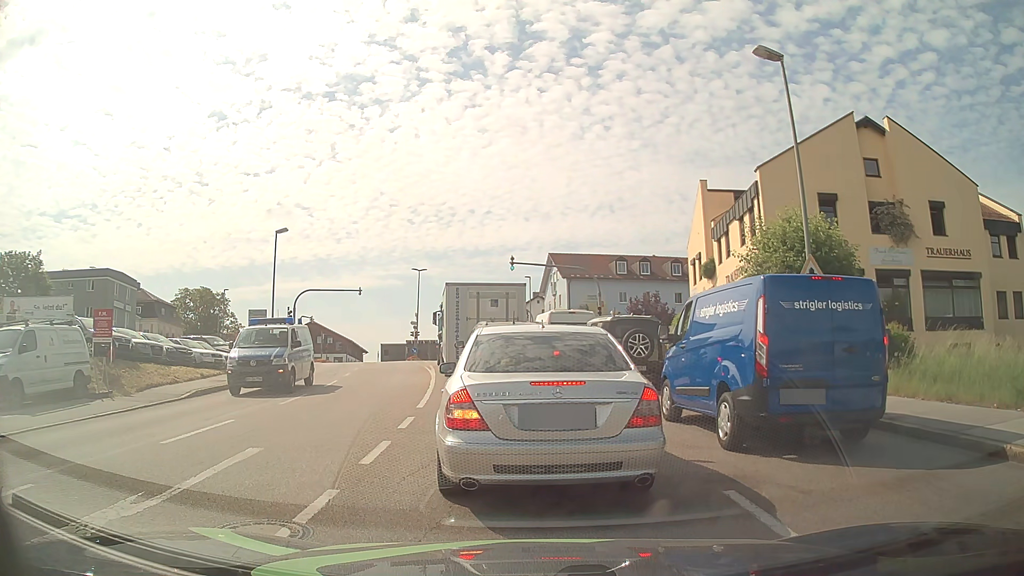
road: tertiary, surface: asphalt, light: Day
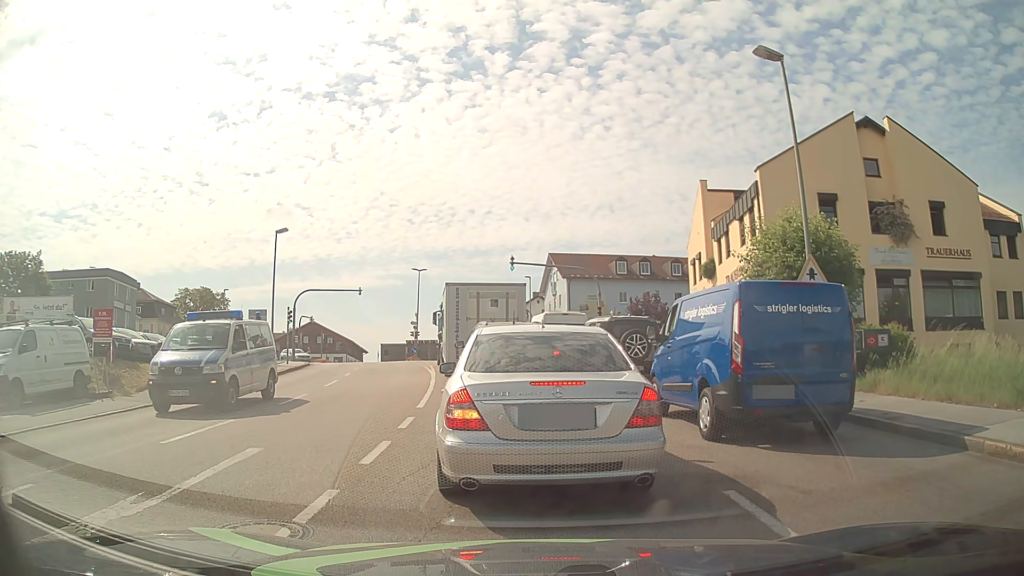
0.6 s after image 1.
(0.0, 0.0) m; 0°
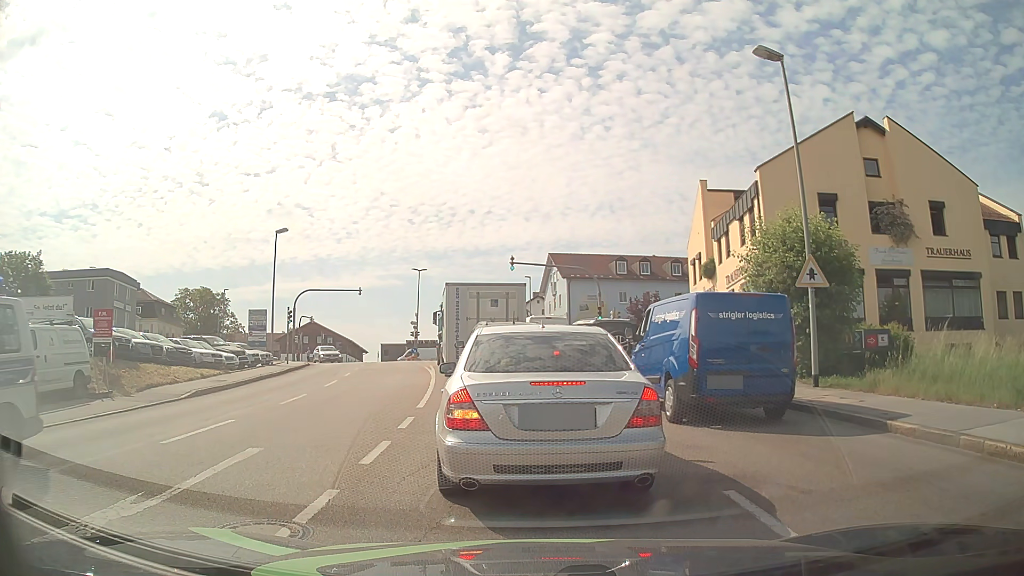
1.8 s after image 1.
(0.0, 0.0) m; 0°
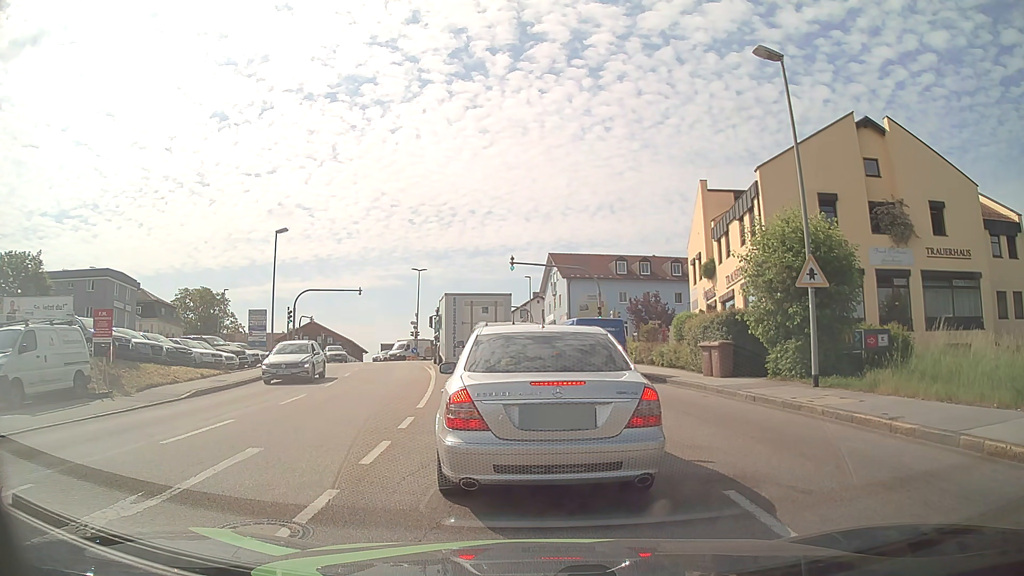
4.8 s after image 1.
(0.0, 0.0) m; 0°
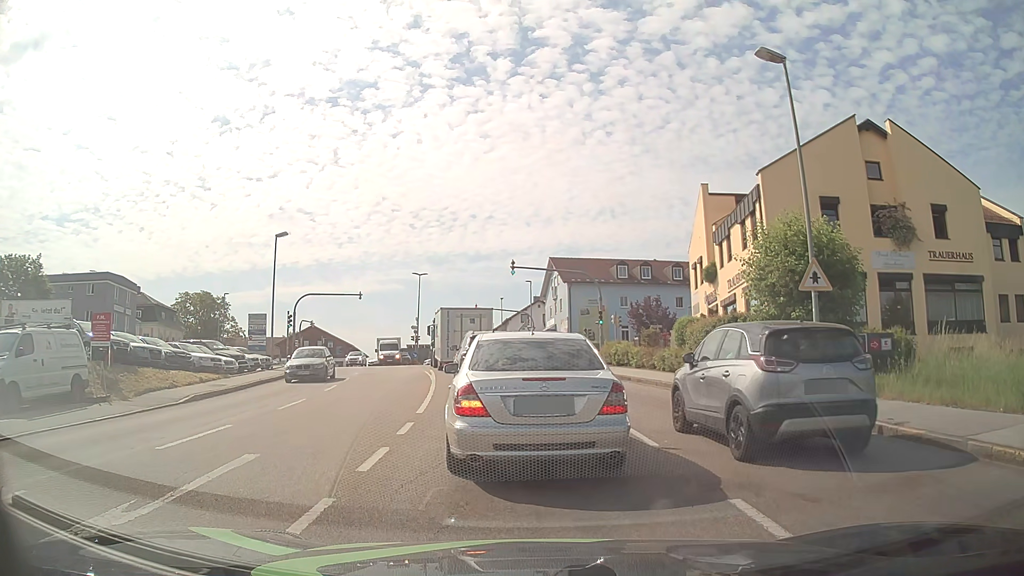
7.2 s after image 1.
(0.0, +0.2) m; 0°
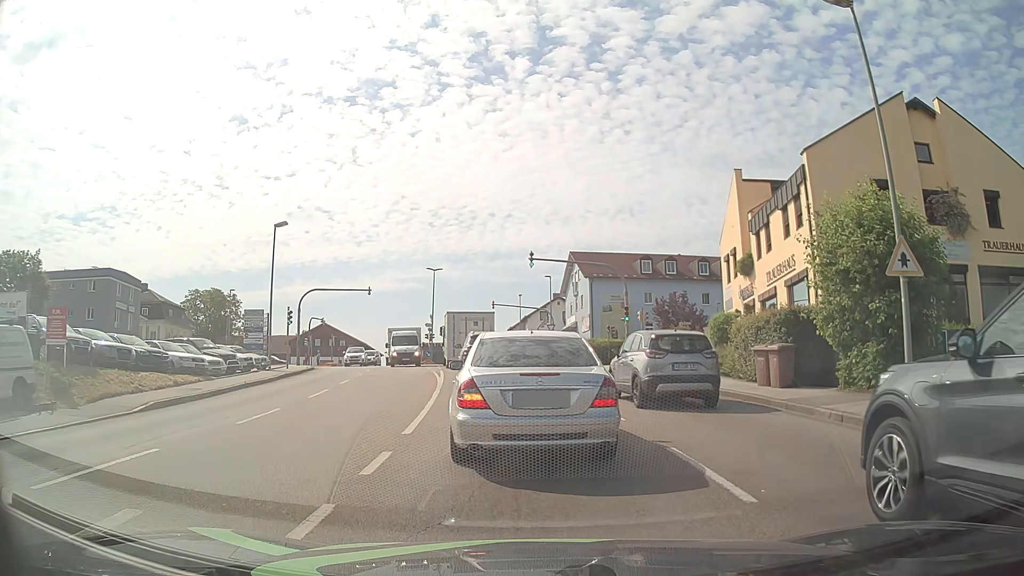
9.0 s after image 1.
(0.0, +3.4) m; -1°
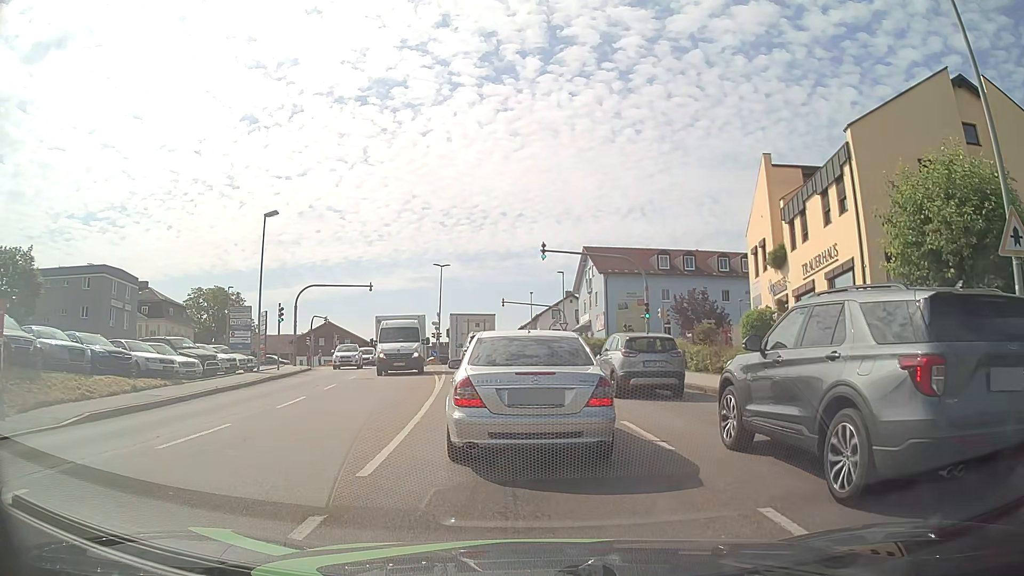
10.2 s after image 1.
(0.0, +3.2) m; -1°
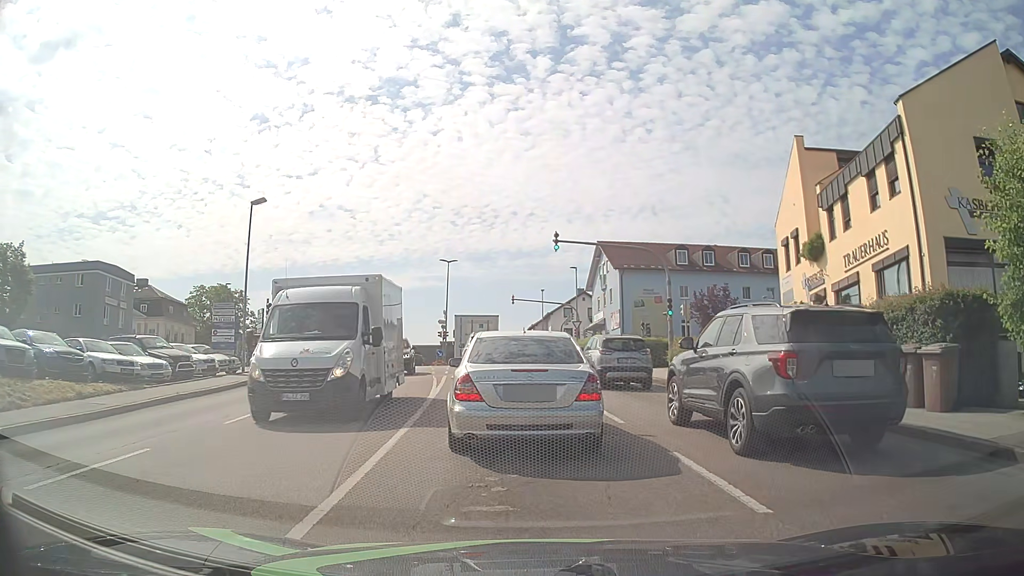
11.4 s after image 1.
(0.0, +3.2) m; -1°
(0, +10) (-1, +20) (-2, +30) (-3, +40) (-4, +50) (-5, +60) (-6, +70) (-11, +78) (-21, +81) (-31, +81) m
